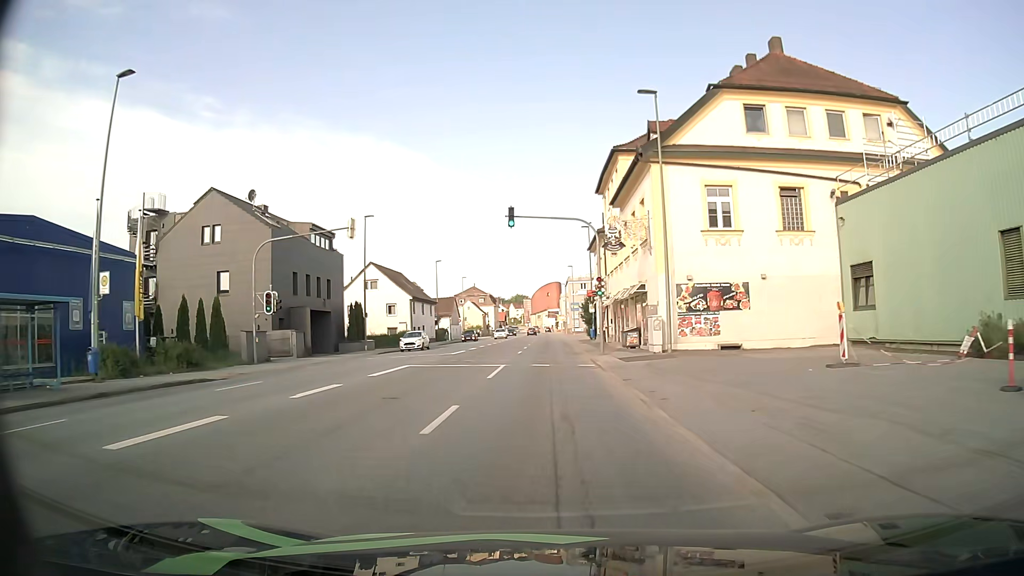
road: tertiary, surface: asphalt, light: Day
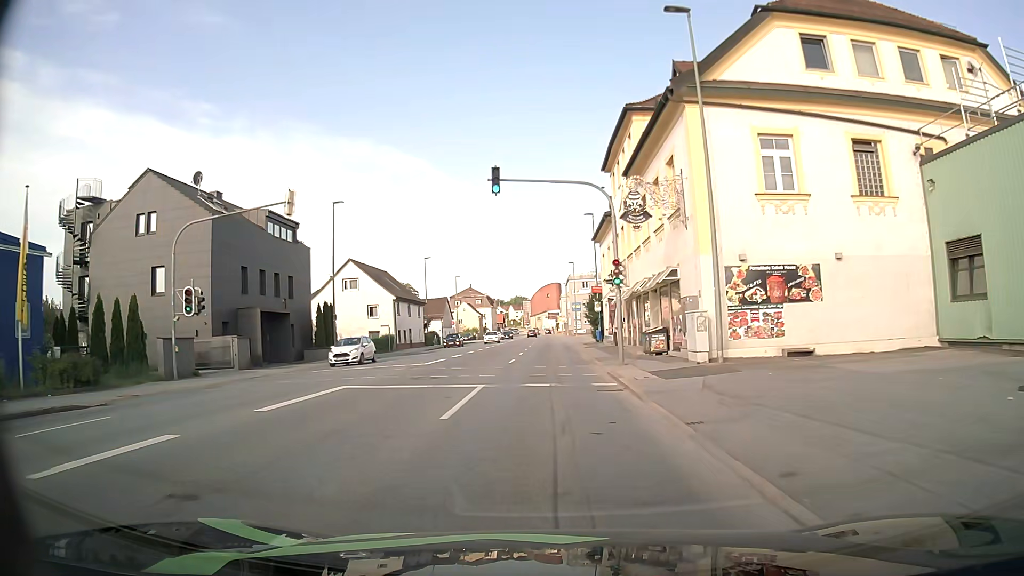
(0.0, +7.6) m; 0°
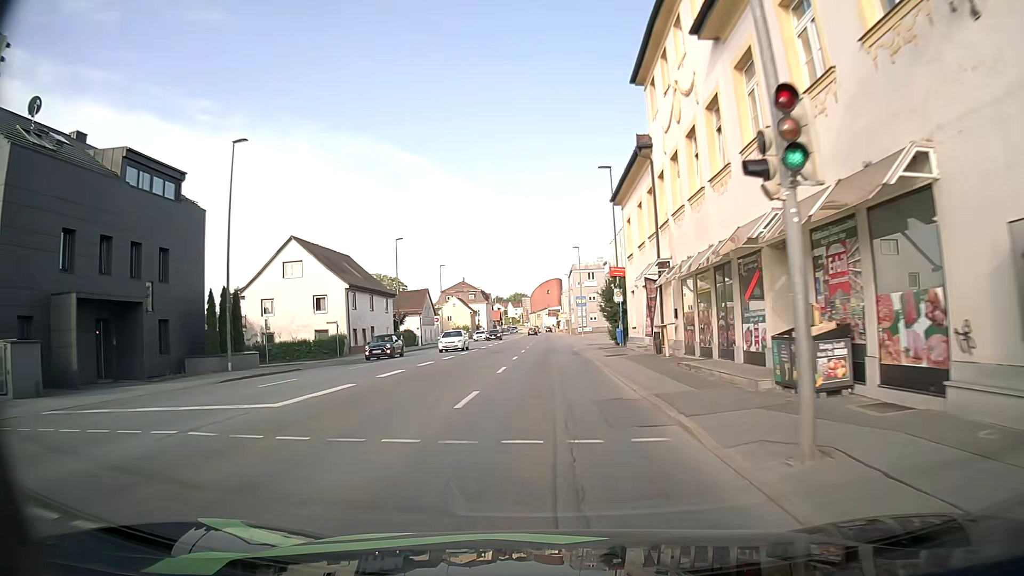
(0.0, +15.5) m; -1°
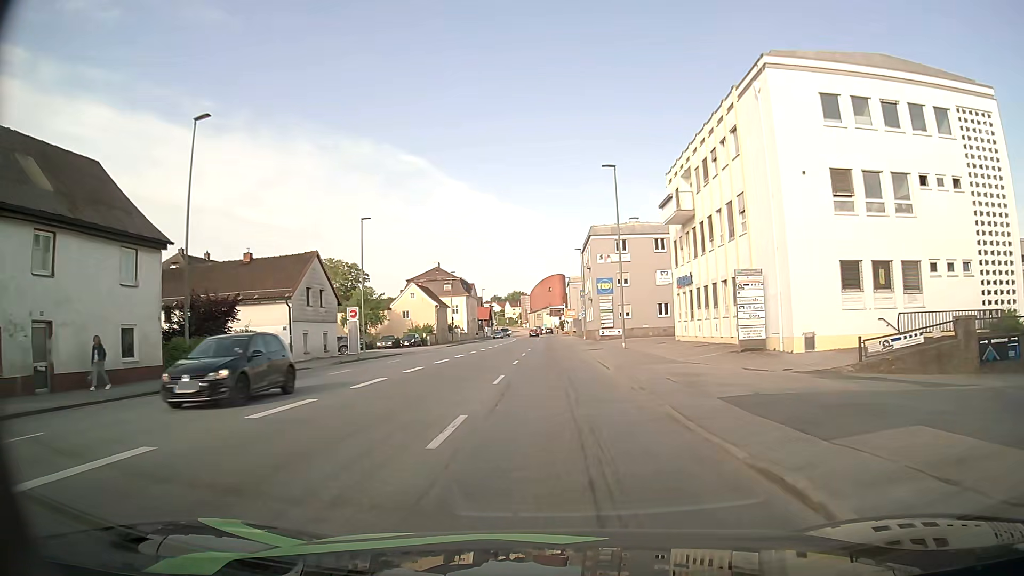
(+0.1, +39.6) m; +1°
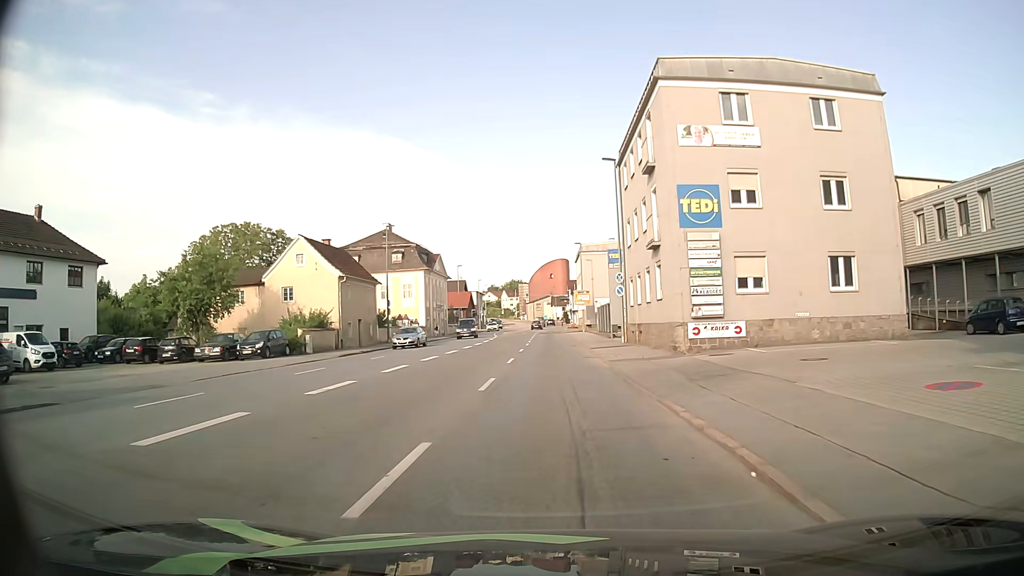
(0.0, +39.4) m; 0°
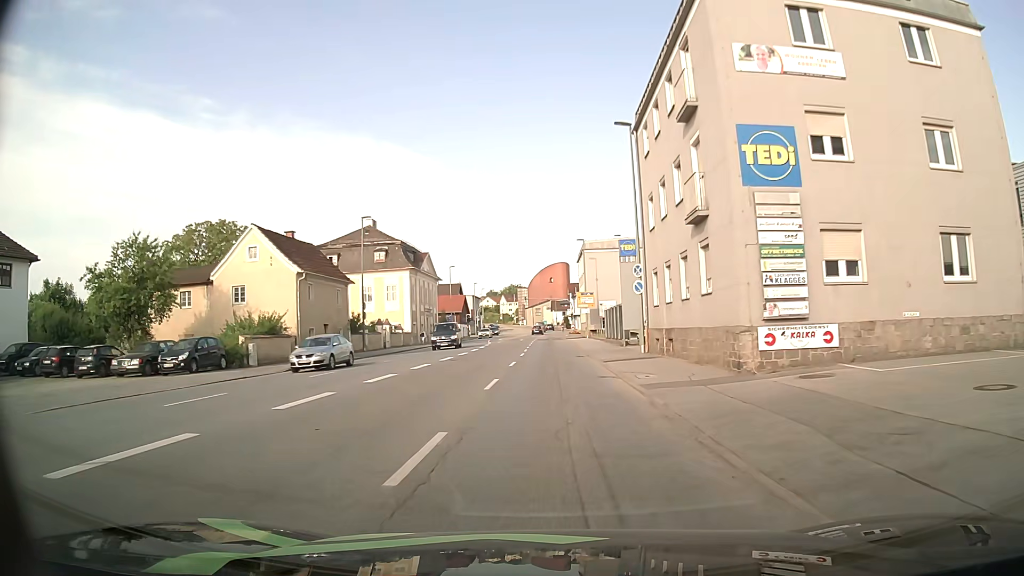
(0.0, +7.8) m; 0°
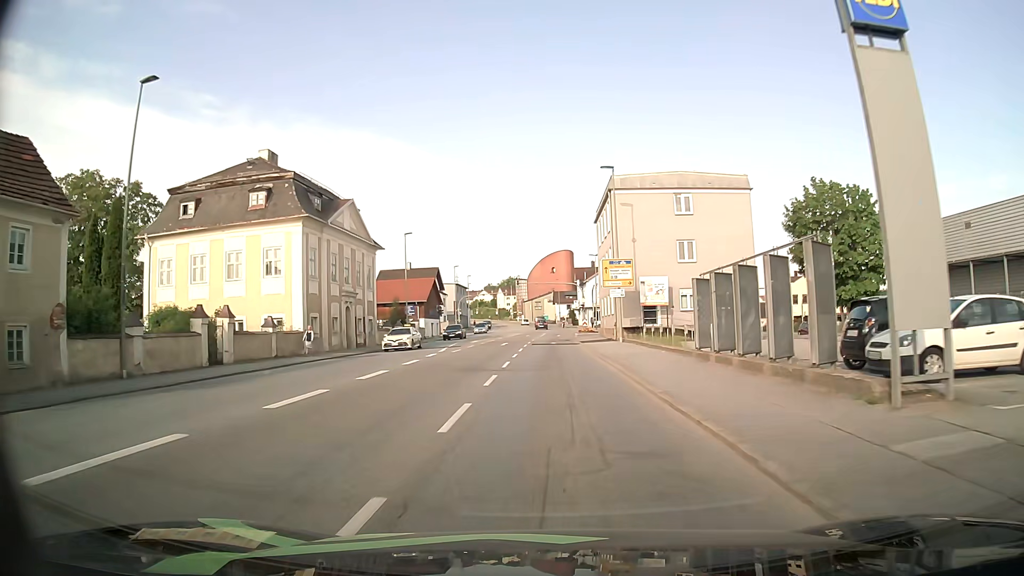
(-0.1, +30.6) m; 0°
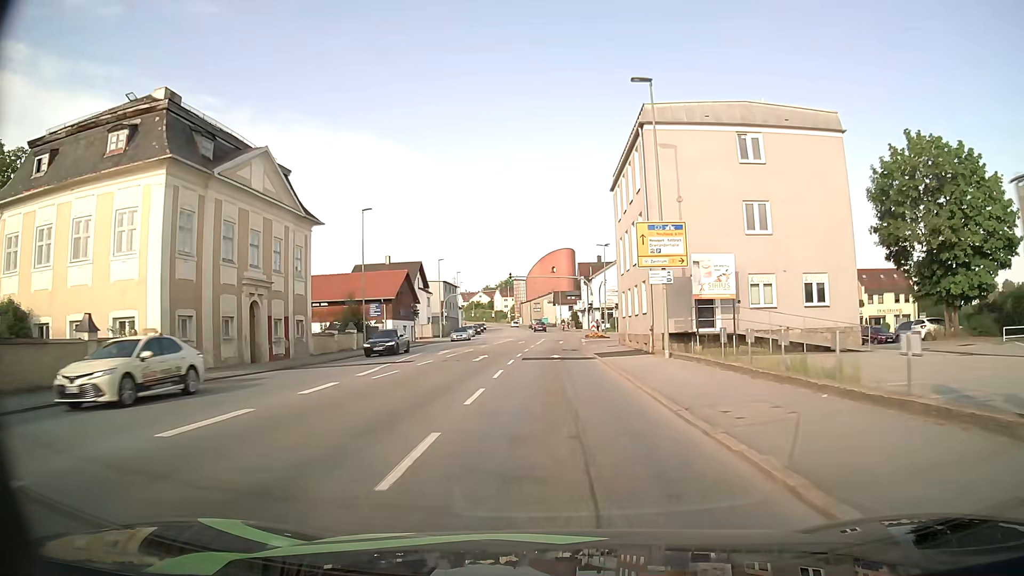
(-0.1, +15.0) m; -1°
(0, +10) (0, +20) (0, +30) (0, +40) (0, +50) (+1, +60) (+1, +70) (+1, +80) (+2, +90) (+1, +100) m
